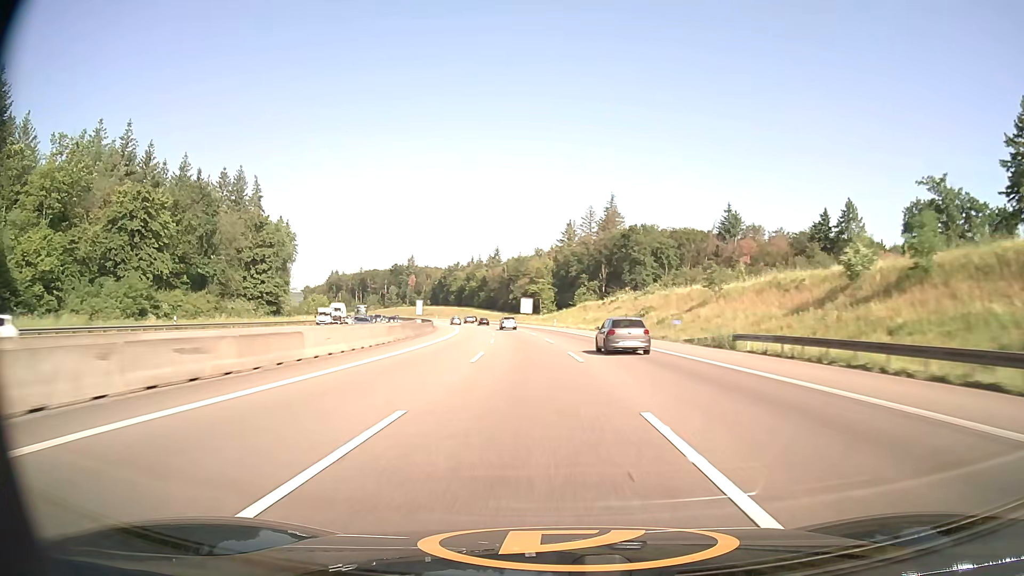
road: motorway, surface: asphalt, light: Day
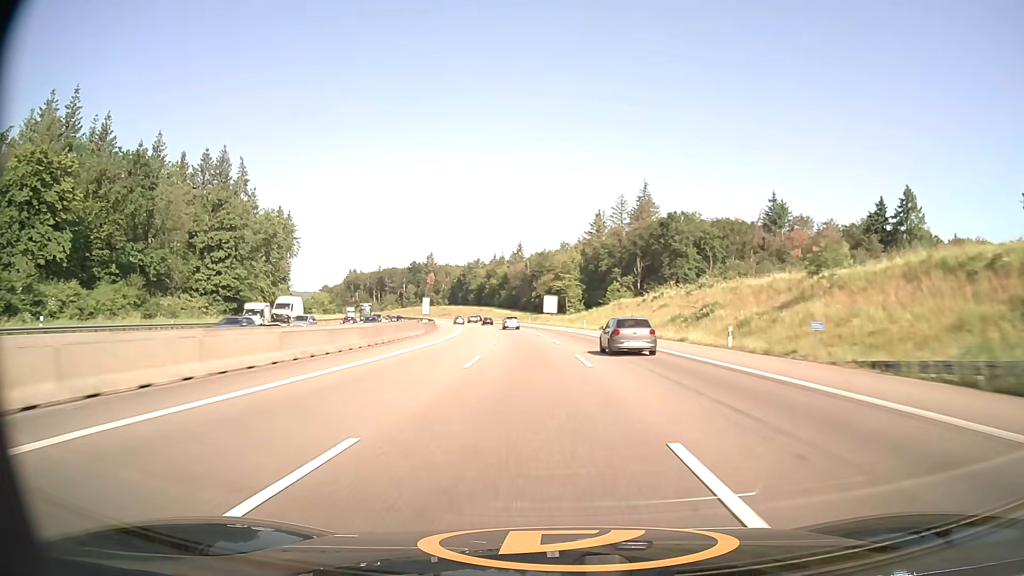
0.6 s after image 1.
(-0.4, +20.3) m; -3°
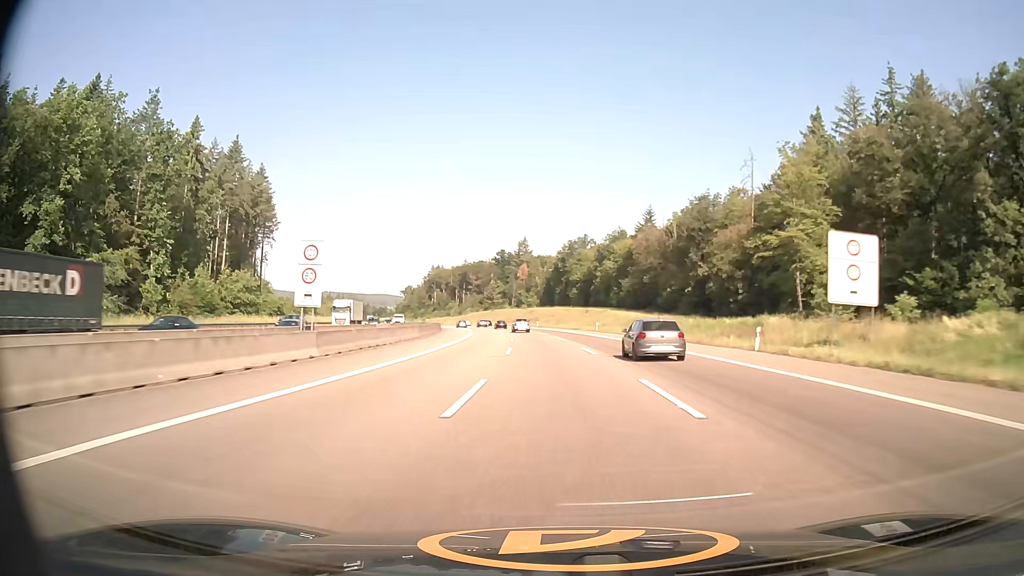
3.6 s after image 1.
(-8.5, +98.7) m; -10°
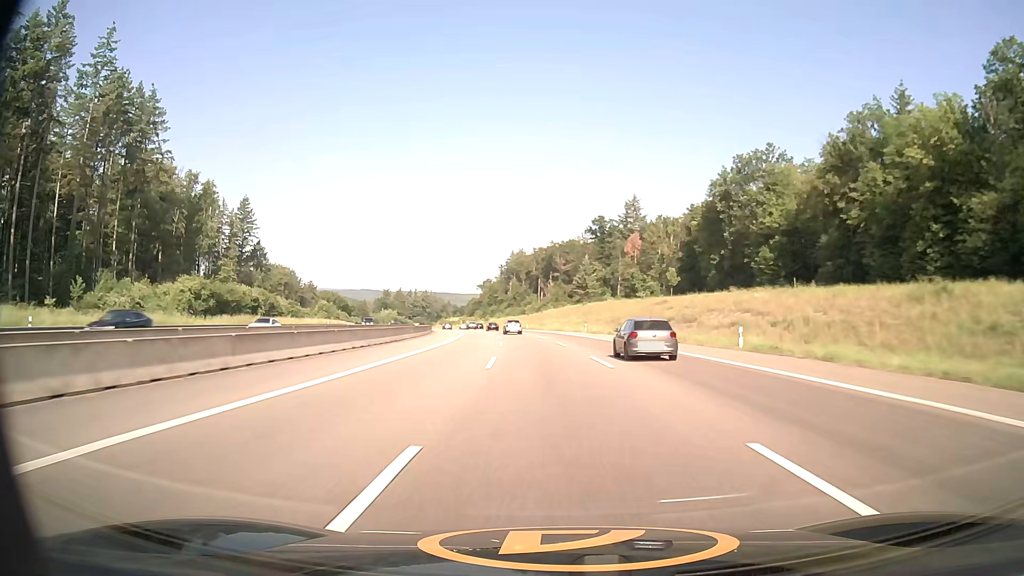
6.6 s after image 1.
(-7.0, +97.3) m; -8°
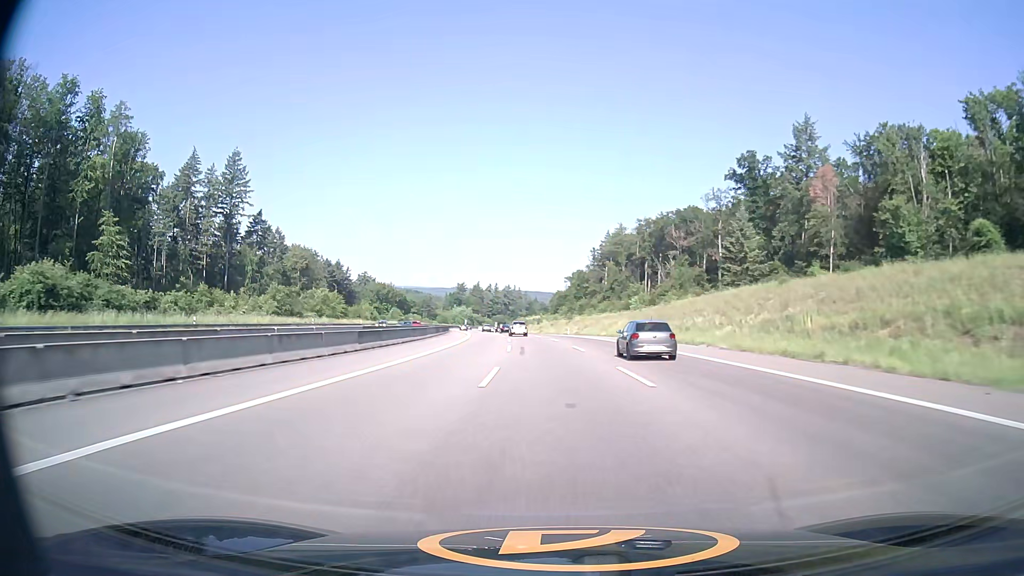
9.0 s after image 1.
(-5.5, +76.5) m; -8°
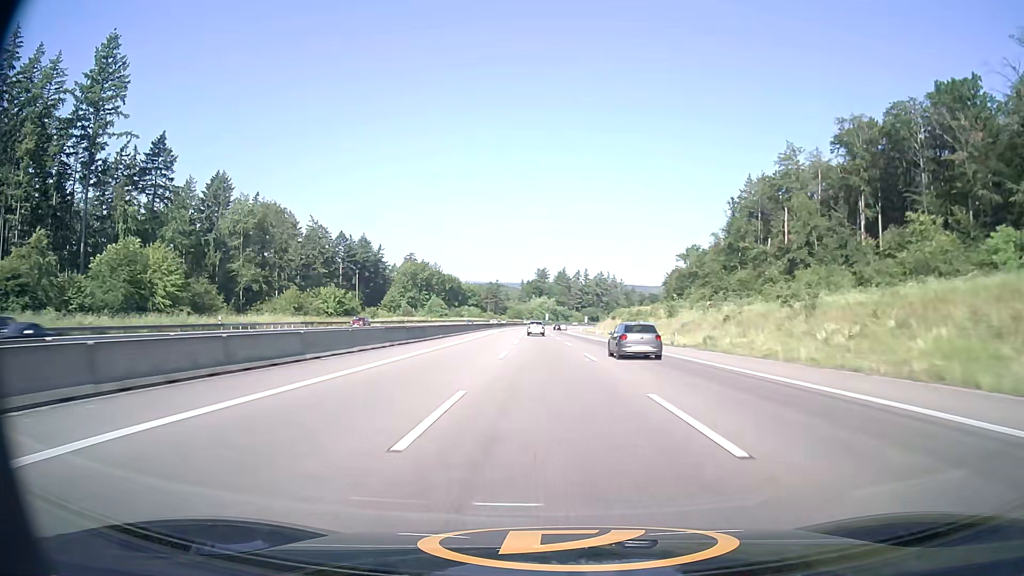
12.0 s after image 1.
(-6.8, +95.9) m; -8°
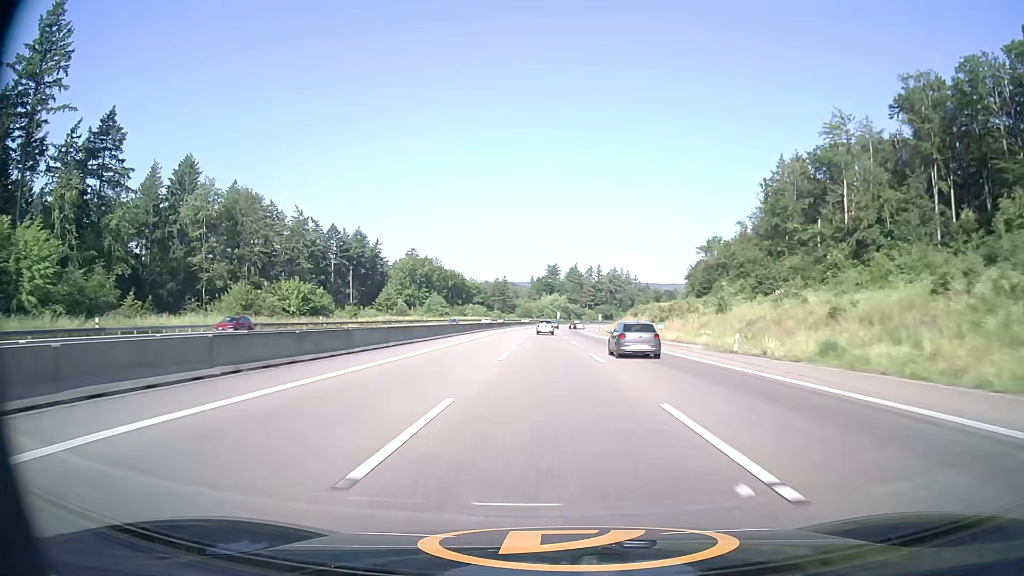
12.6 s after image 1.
(-0.2, +19.6) m; -1°
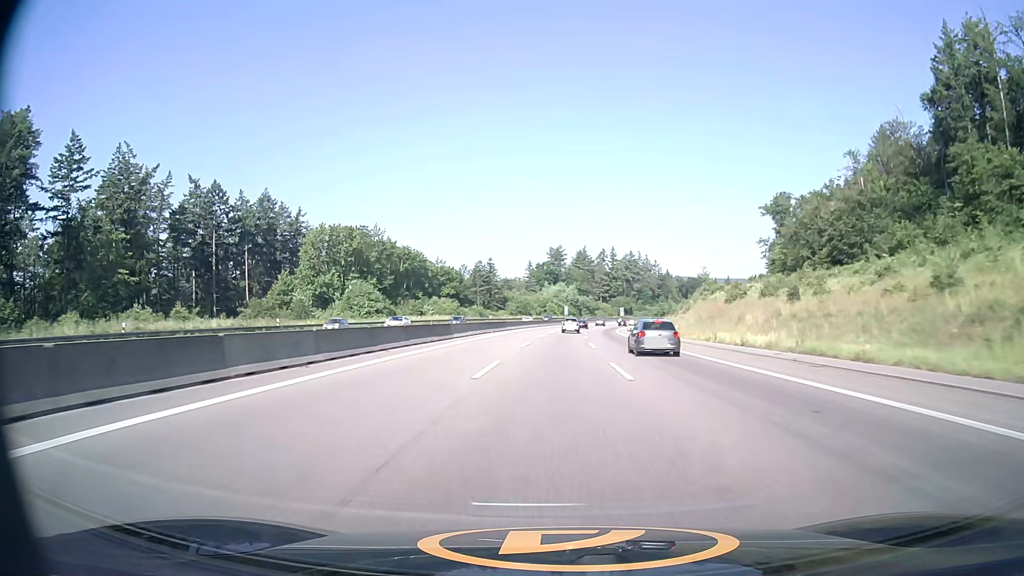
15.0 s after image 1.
(-0.9, +79.2) m; 0°
(0, +10) (0, +20) (0, +30) (0, +40) (+1, +50) (+1, +60) (+2, +70) (+2, +80) (+3, +90) (+4, +100) m
